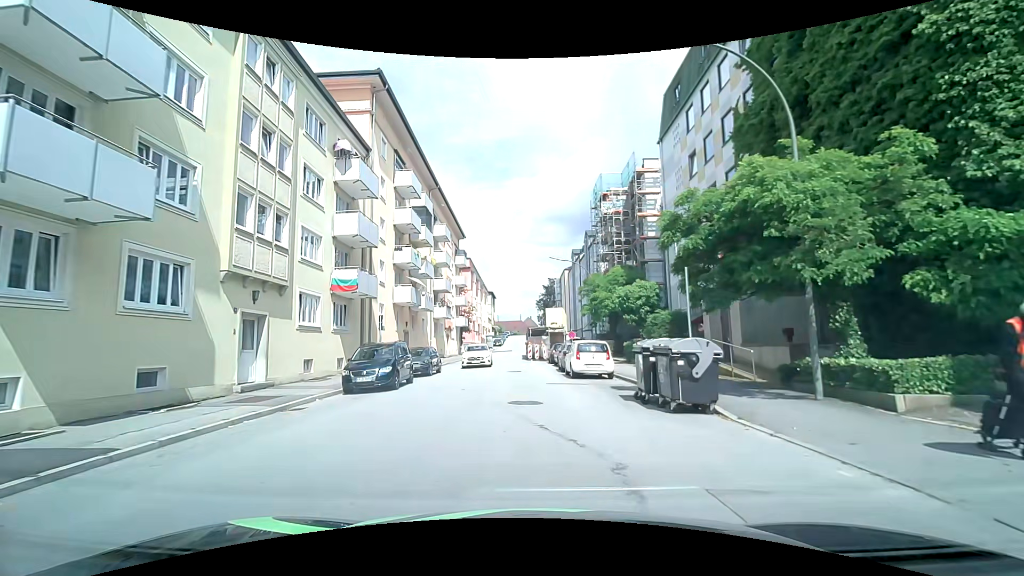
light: Day
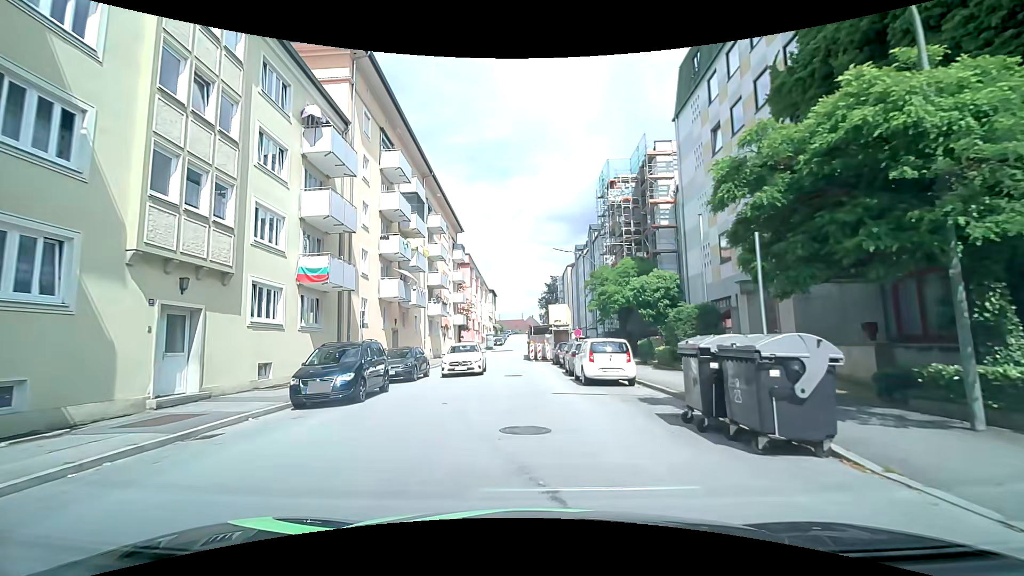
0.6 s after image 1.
(0.0, +3.6) m; 0°
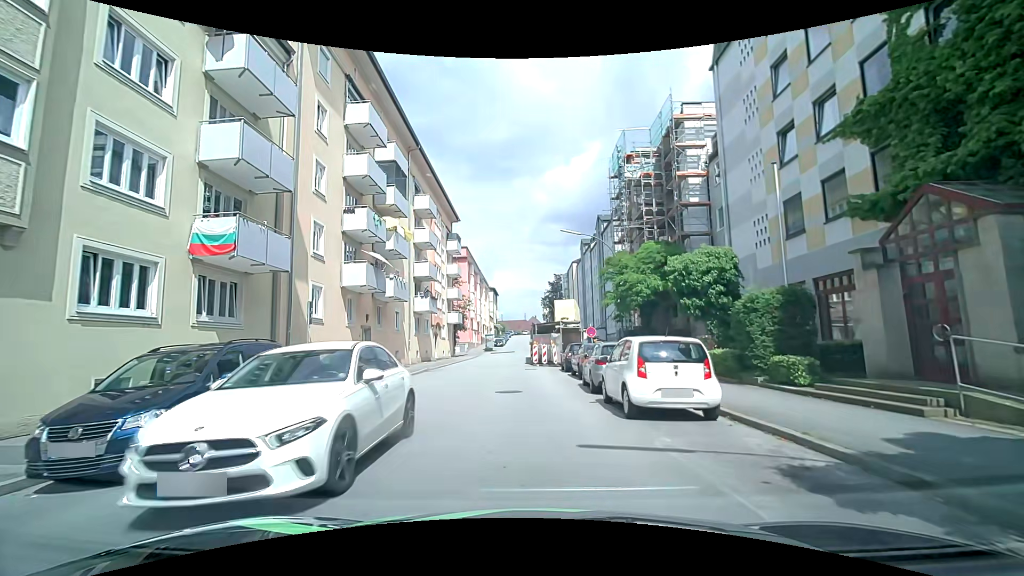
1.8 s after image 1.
(0.0, +6.5) m; -1°
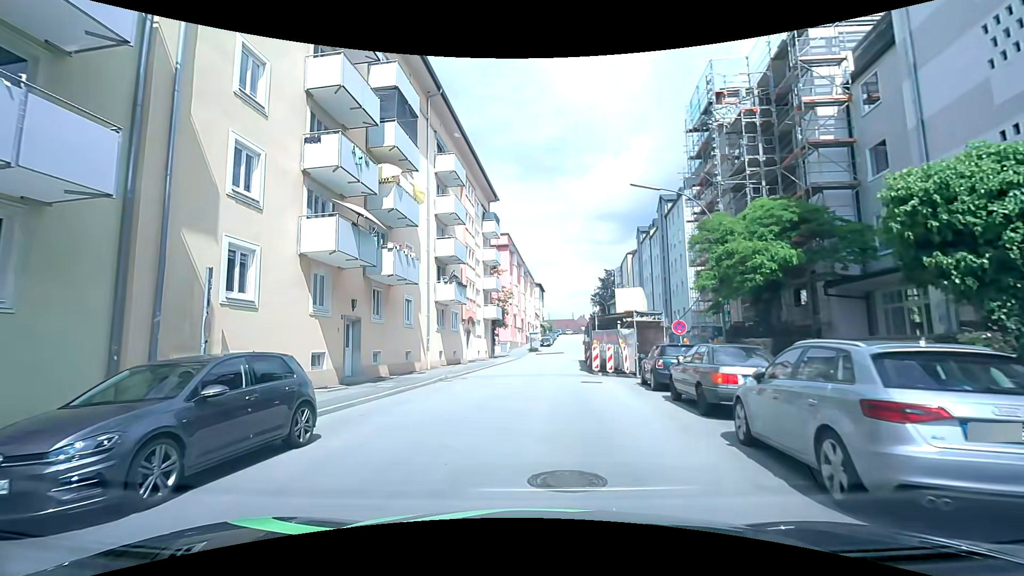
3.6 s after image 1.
(-0.3, +9.3) m; -5°
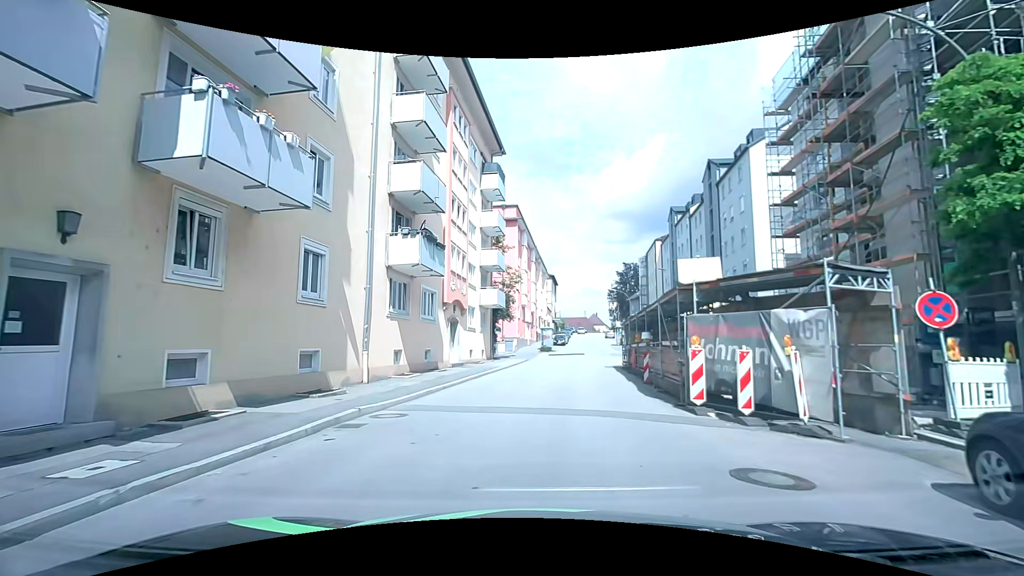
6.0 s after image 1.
(-0.2, +12.8) m; -1°
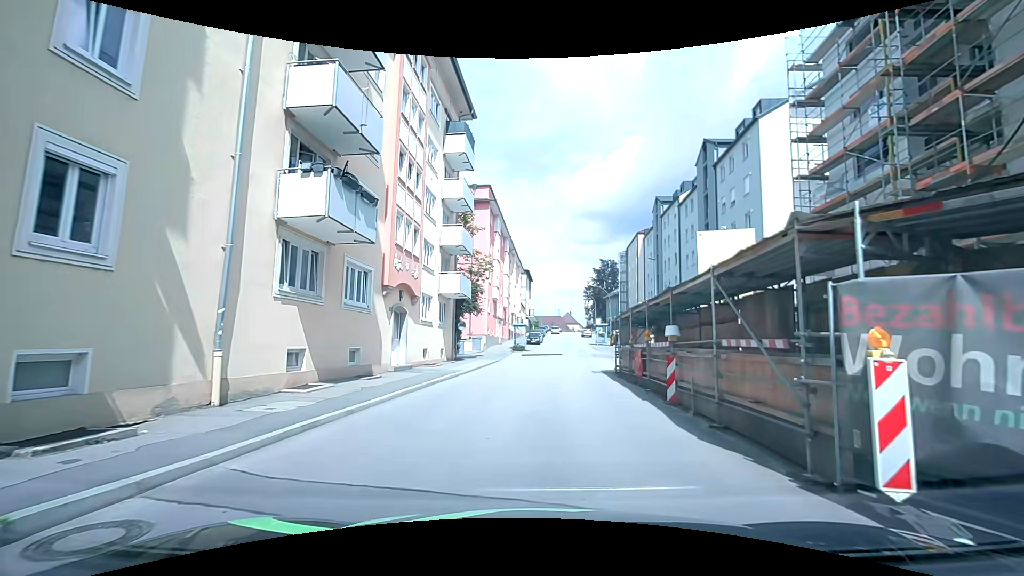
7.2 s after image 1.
(+0.2, +6.3) m; +2°
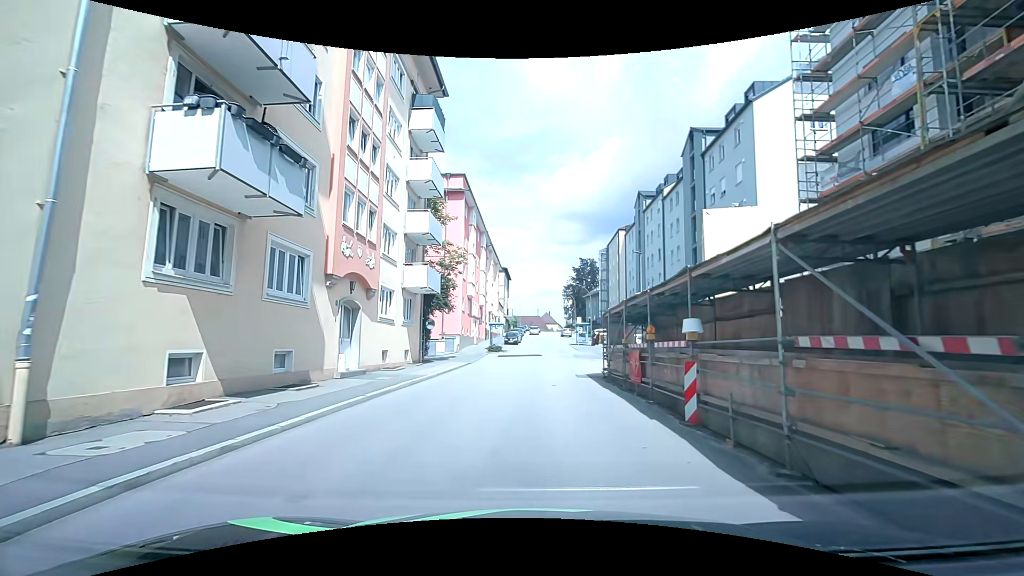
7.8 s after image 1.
(+0.1, +3.1) m; +2°
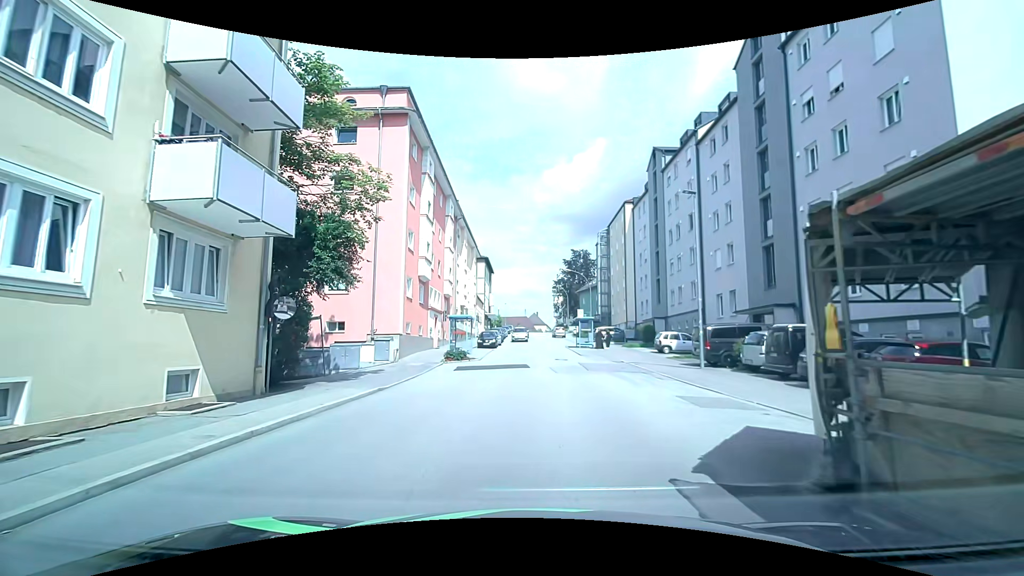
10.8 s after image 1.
(+0.3, +15.8) m; +2°
(0, +10) (+1, +20) (+1, +30) (+1, +40) (+1, +50) (0, +60) (0, +70) (0, +80) (+1, +90) (+1, +100) m
